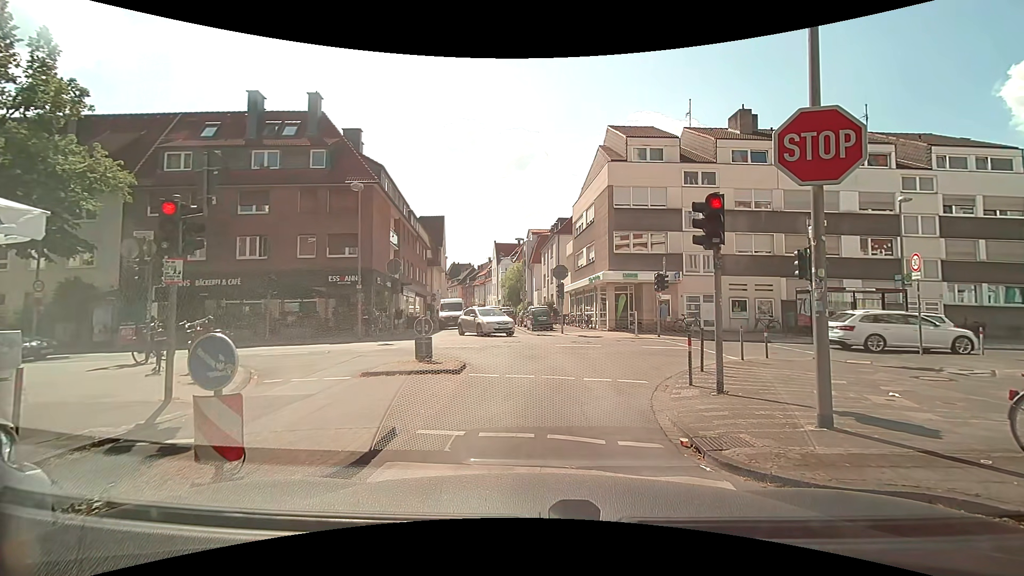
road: residential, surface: asphalt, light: Day
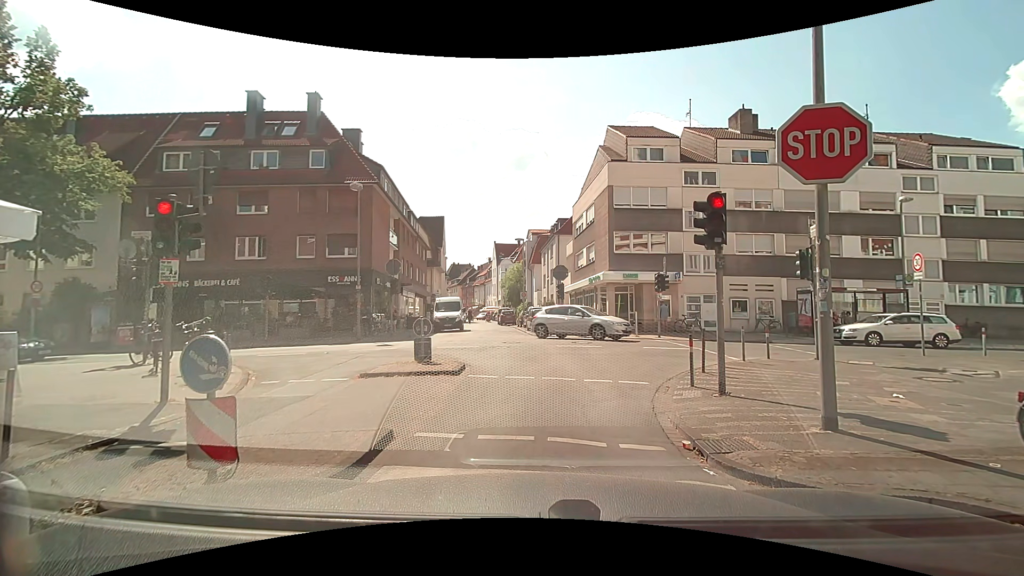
(0.0, +0.1) m; 0°
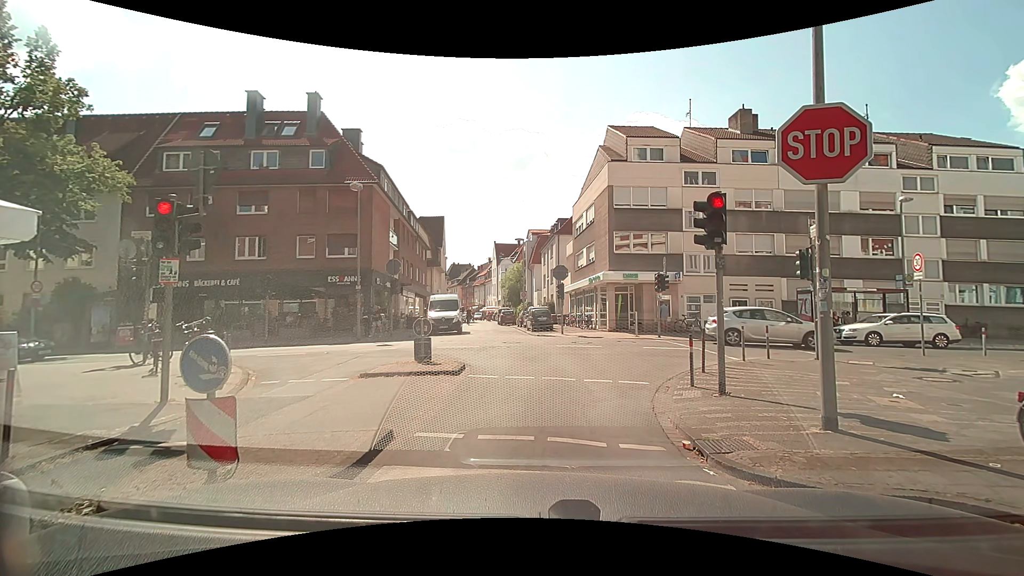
(0.0, 0.0) m; 0°
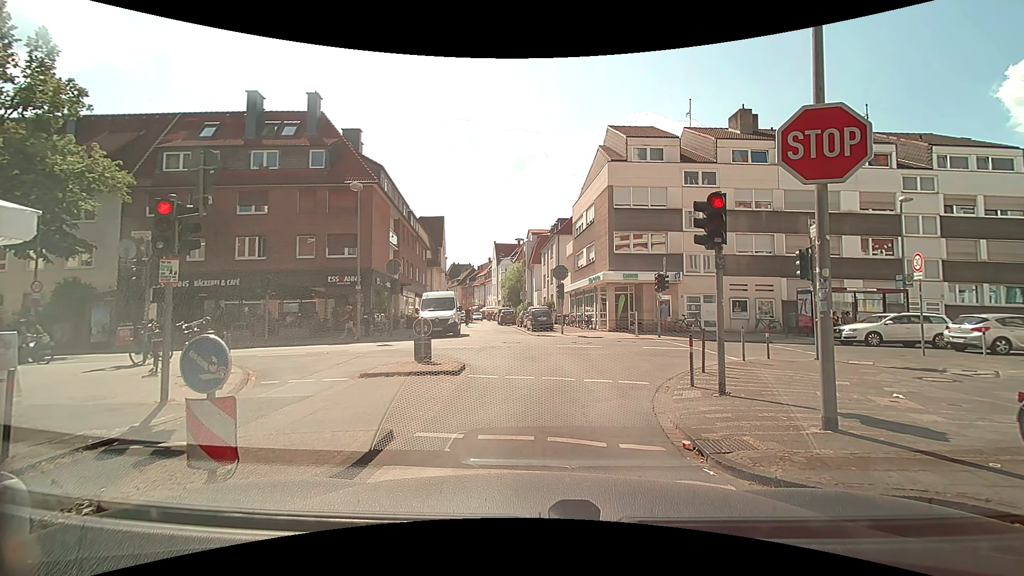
(0.0, 0.0) m; 0°
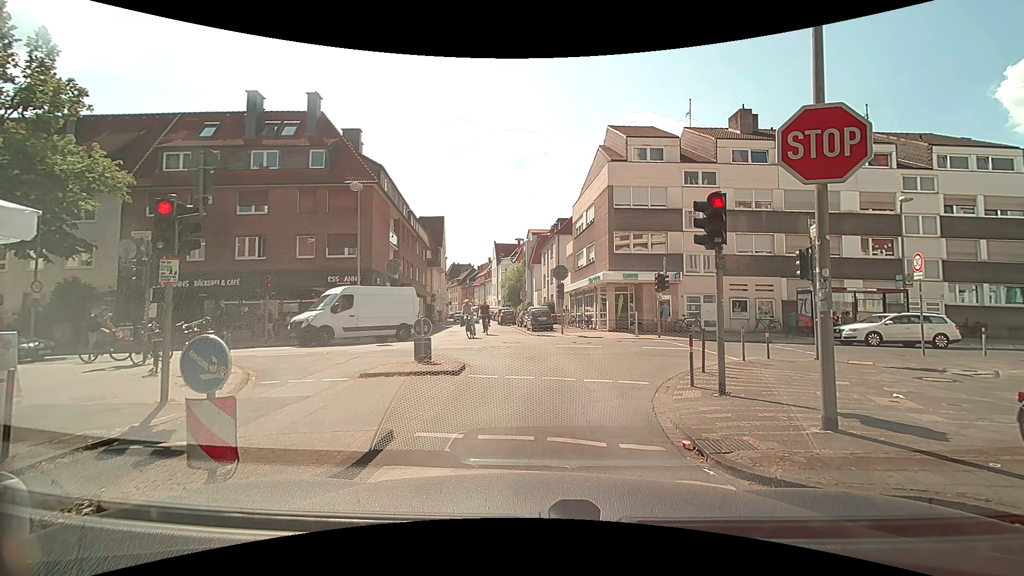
(0.0, 0.0) m; 0°
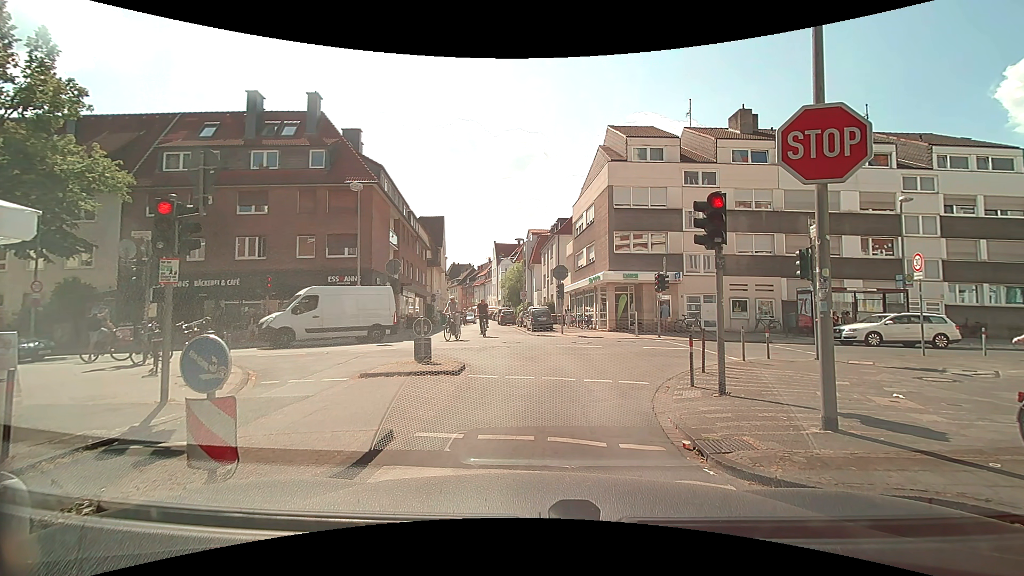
(0.0, 0.0) m; 0°
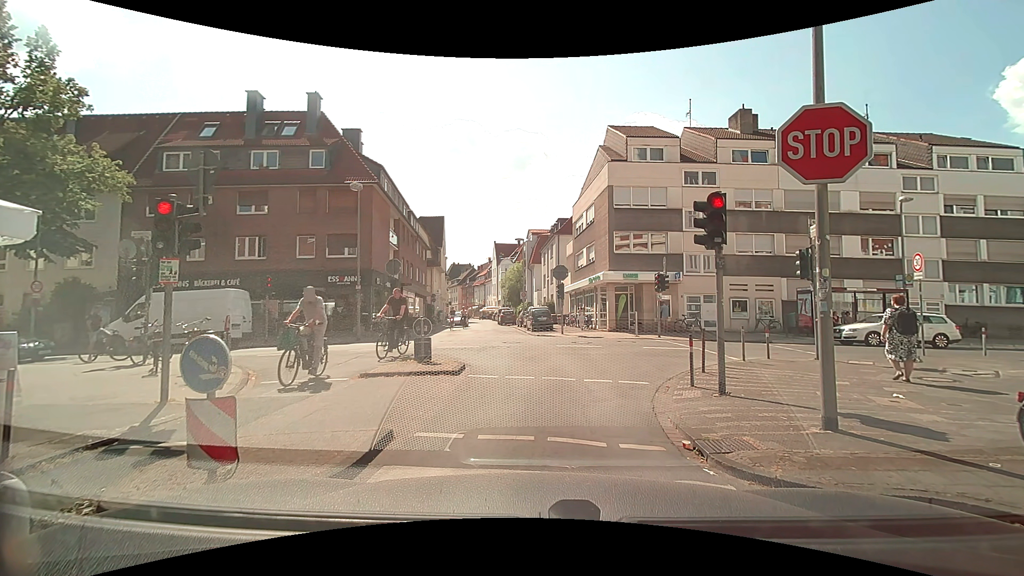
(0.0, 0.0) m; 0°
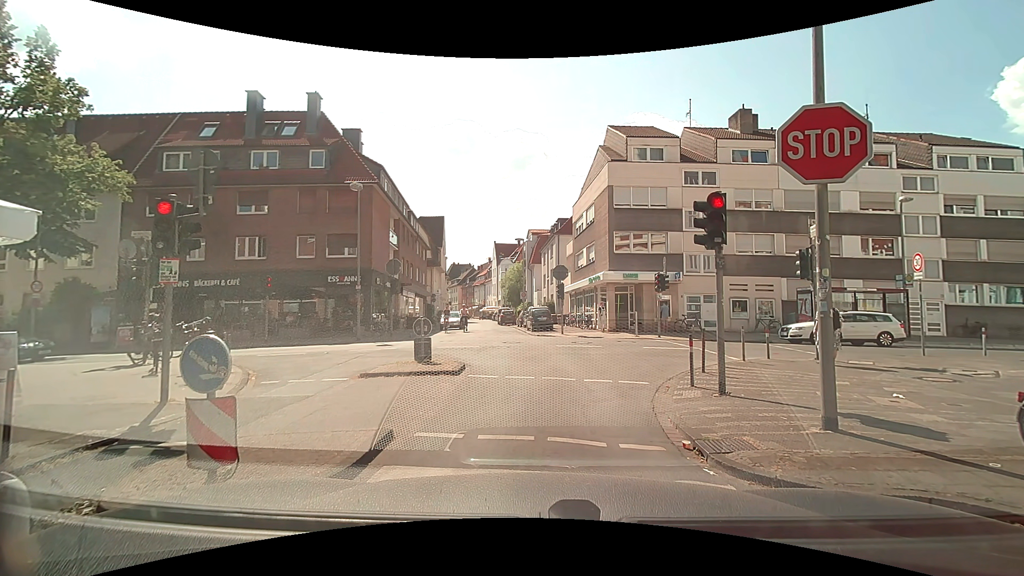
(0.0, 0.0) m; 0°
